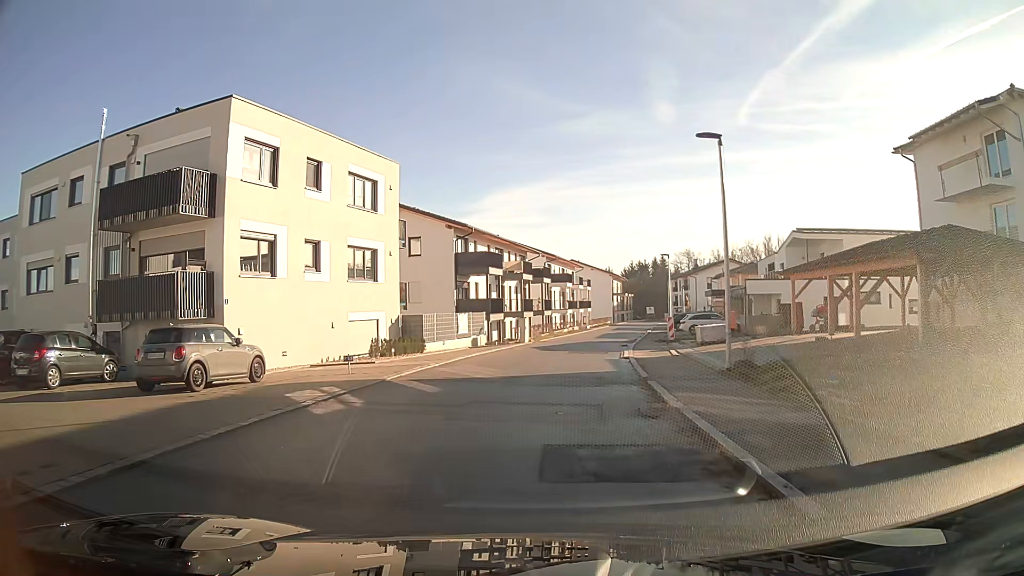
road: residential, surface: asphalt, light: Day
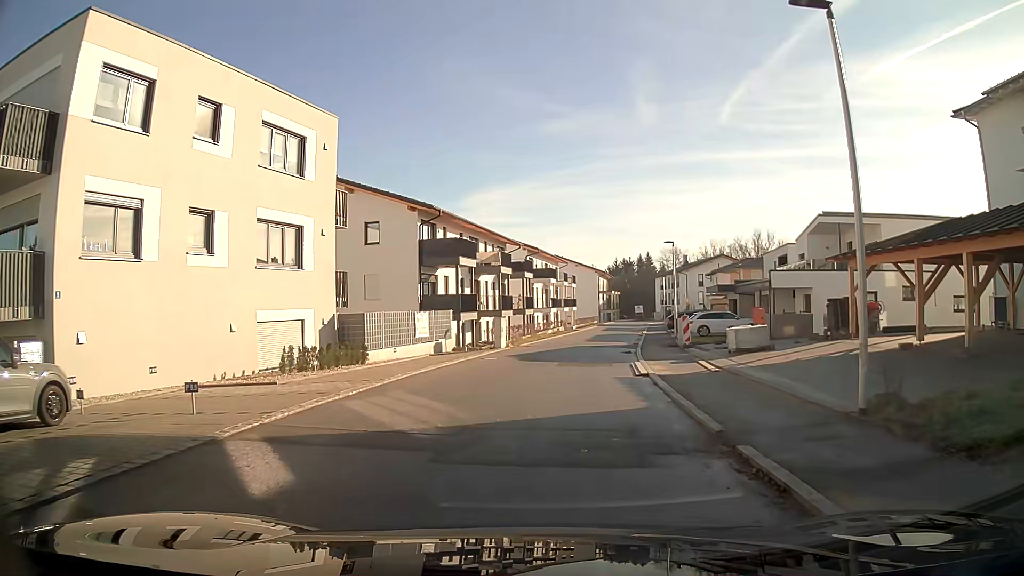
(+0.1, +7.3) m; +2°
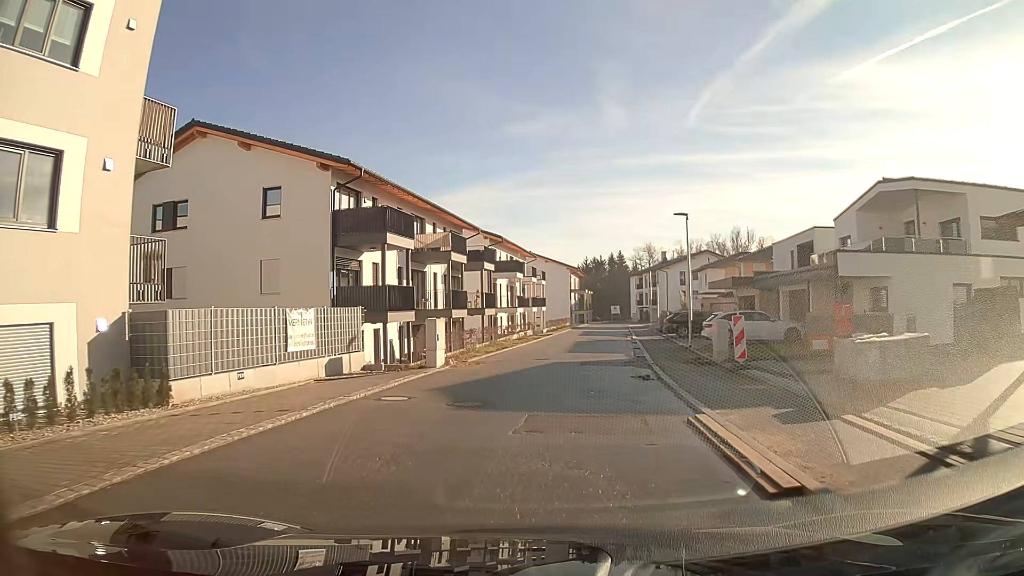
(+0.2, +10.9) m; +3°
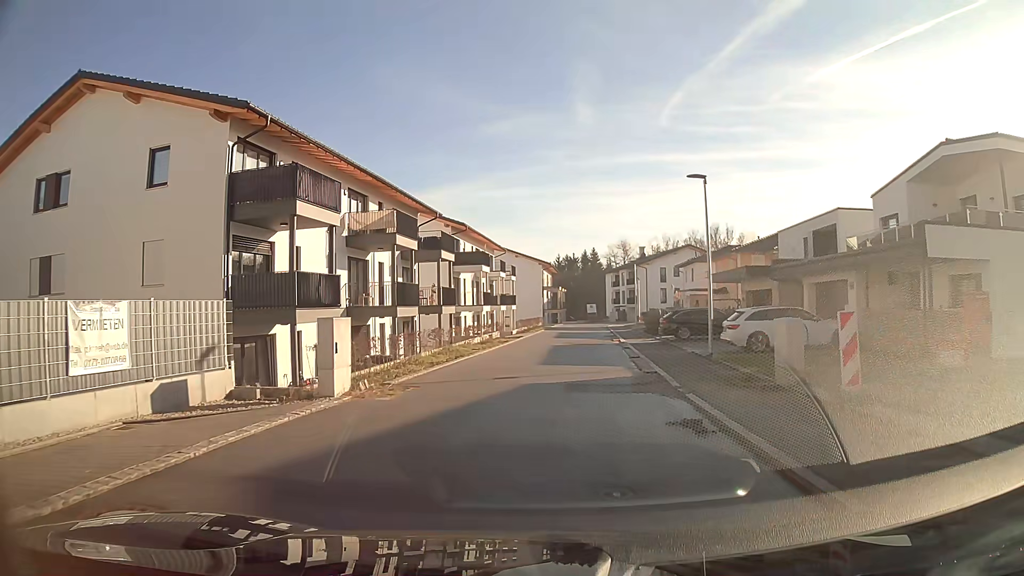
(+0.2, +7.3) m; +2°
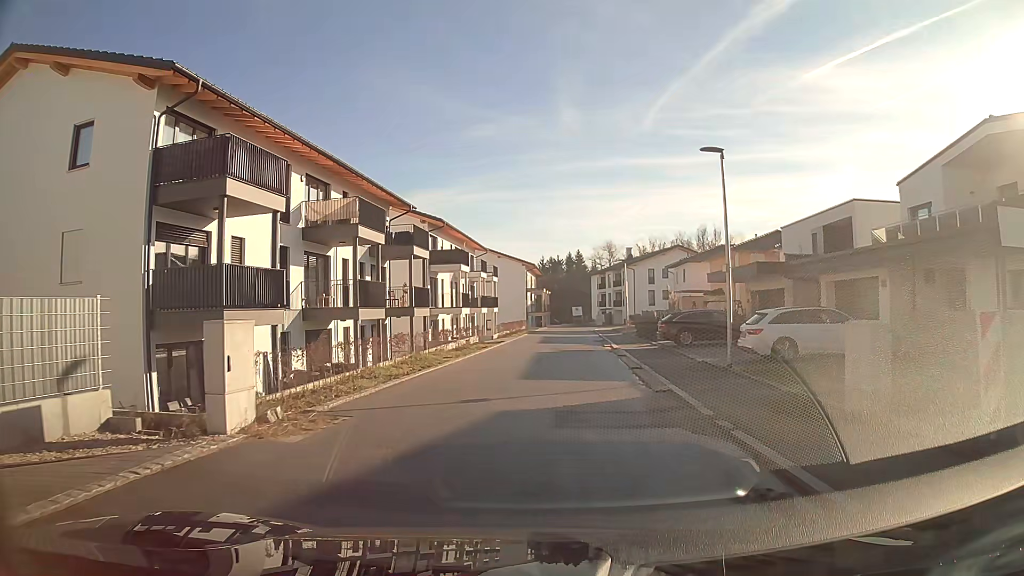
(+0.1, +3.7) m; +2°
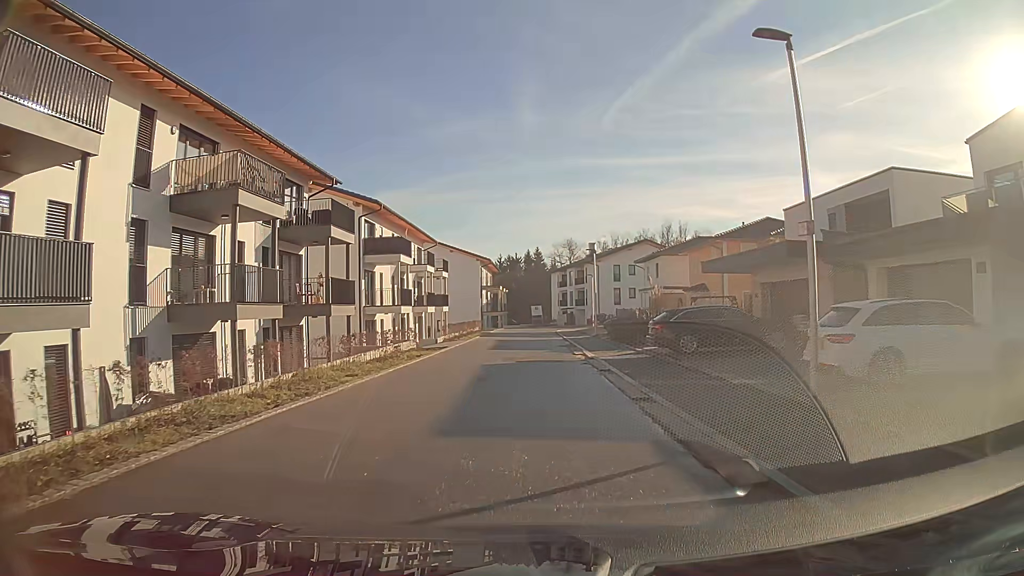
(+0.2, +7.4) m; +3°
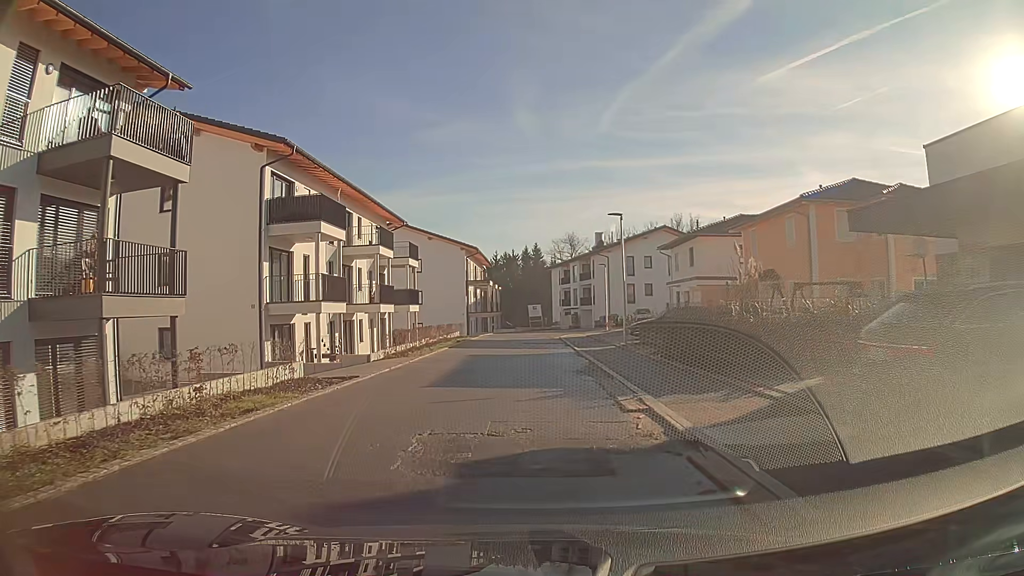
(+0.1, +14.7) m; 0°
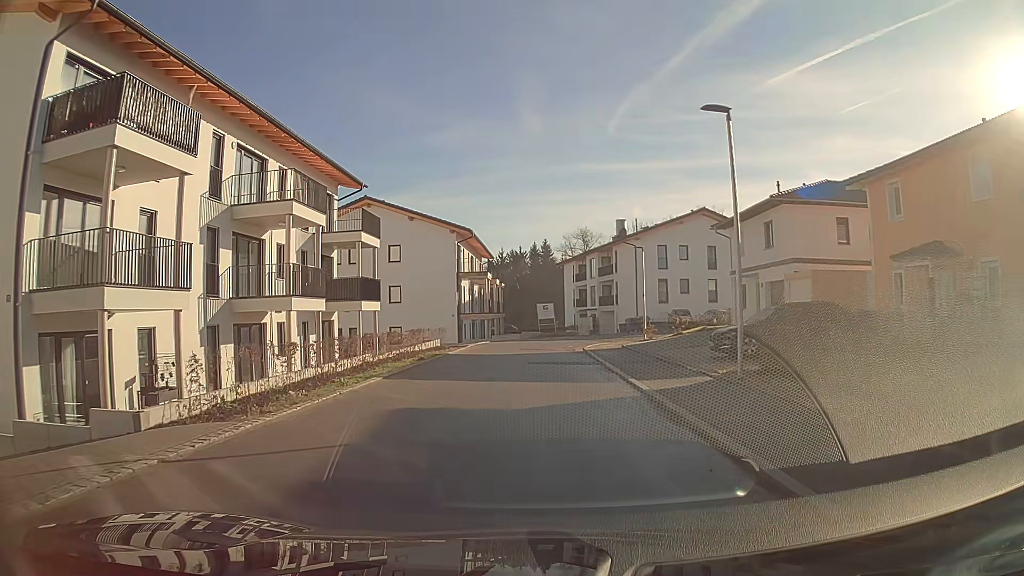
(-0.1, +14.4) m; 0°
(0, +10) (0, +20) (0, +30) (+2, +40) (+9, +47) (+19, +49) (+29, +47) (+38, +45) (+48, +43) (+58, +41) m
